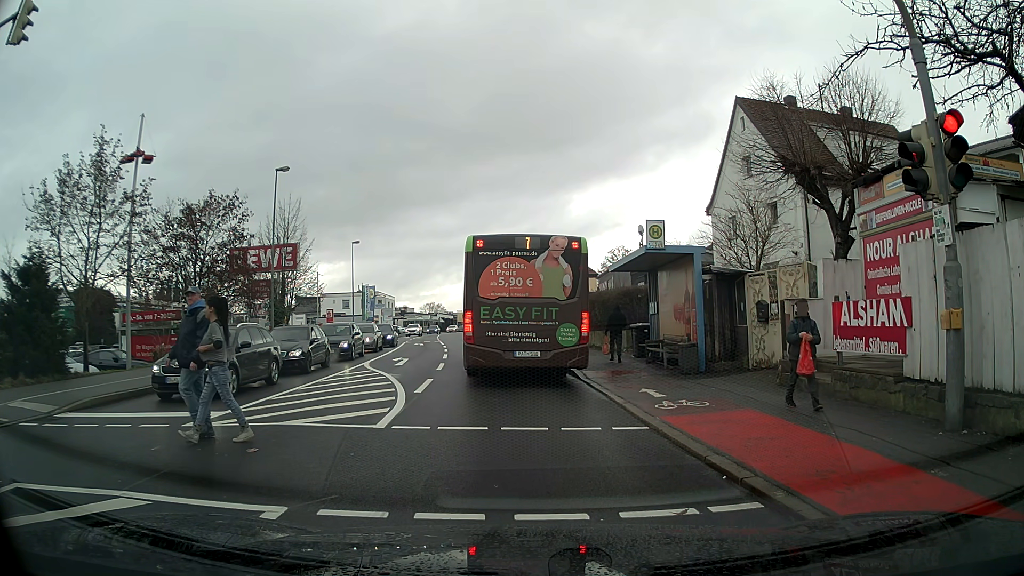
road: tertiary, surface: asphalt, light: Day
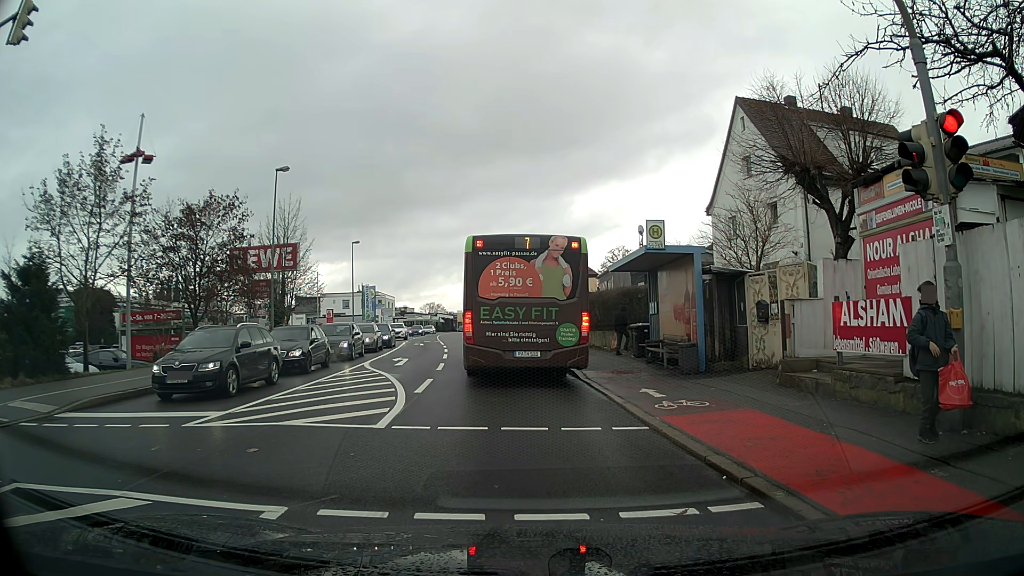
(0.0, 0.0) m; 0°
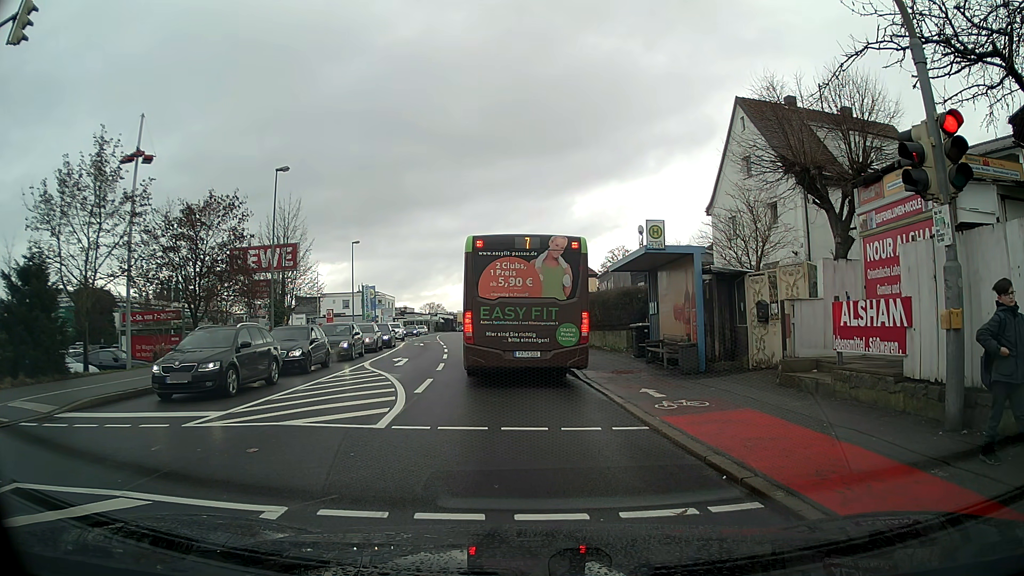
(0.0, 0.0) m; 0°
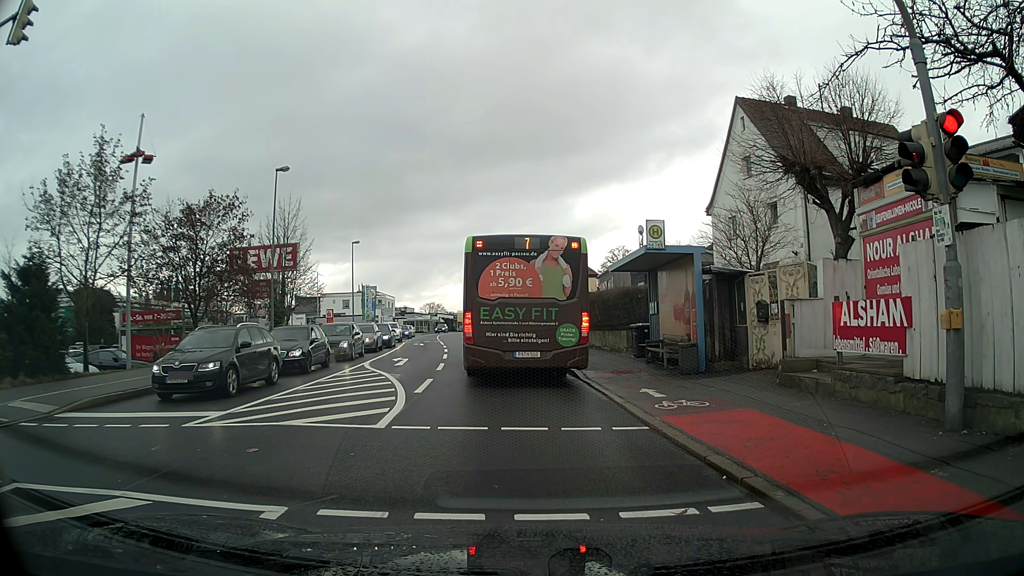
(0.0, 0.0) m; 0°
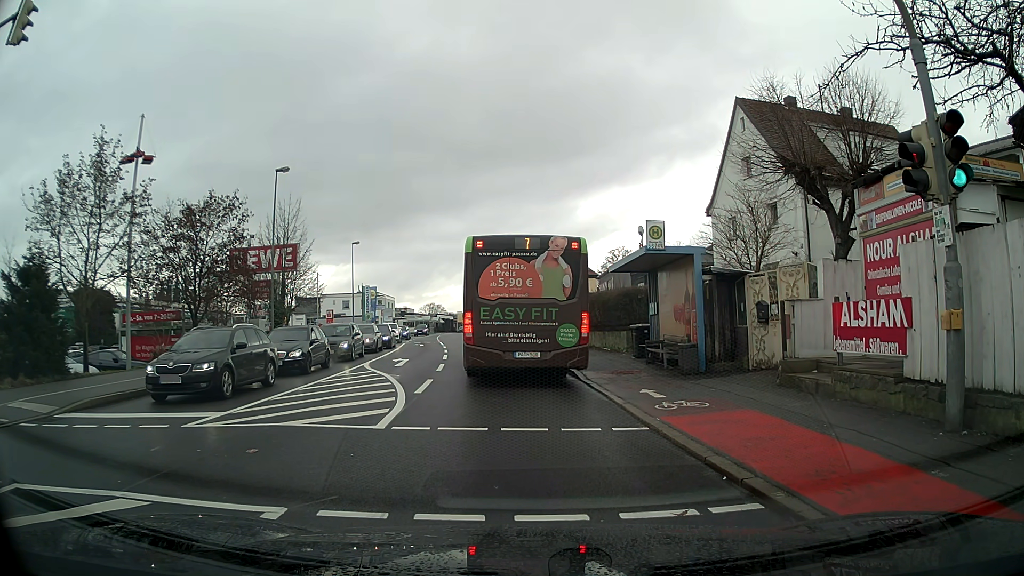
(0.0, 0.0) m; 0°
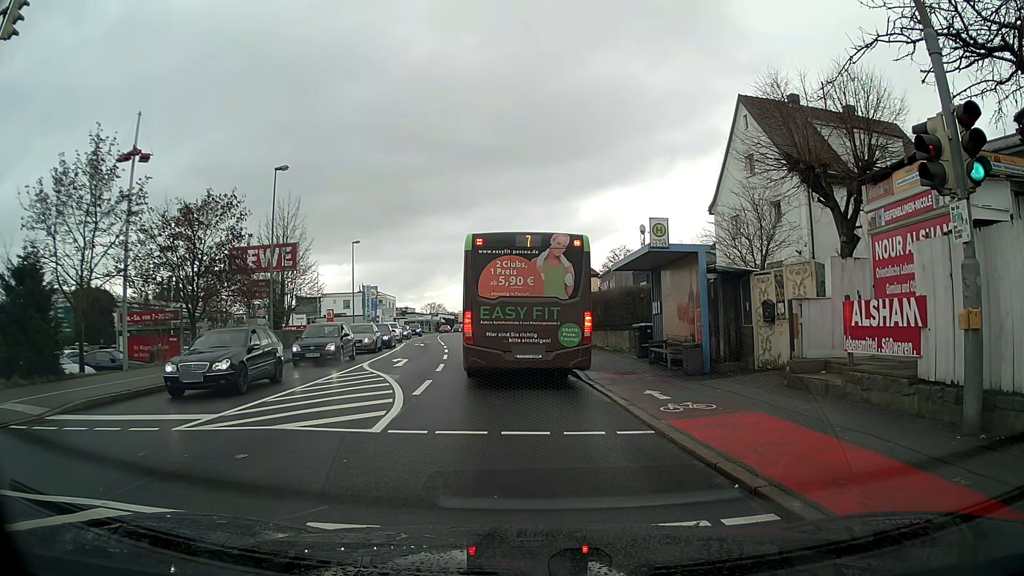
(0.0, +0.4) m; 0°
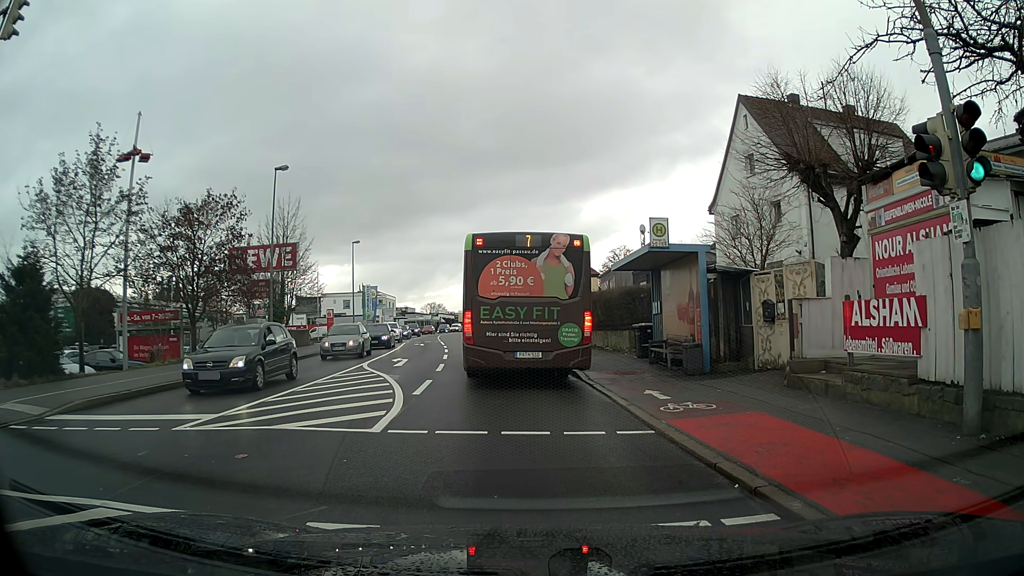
(0.0, 0.0) m; 0°
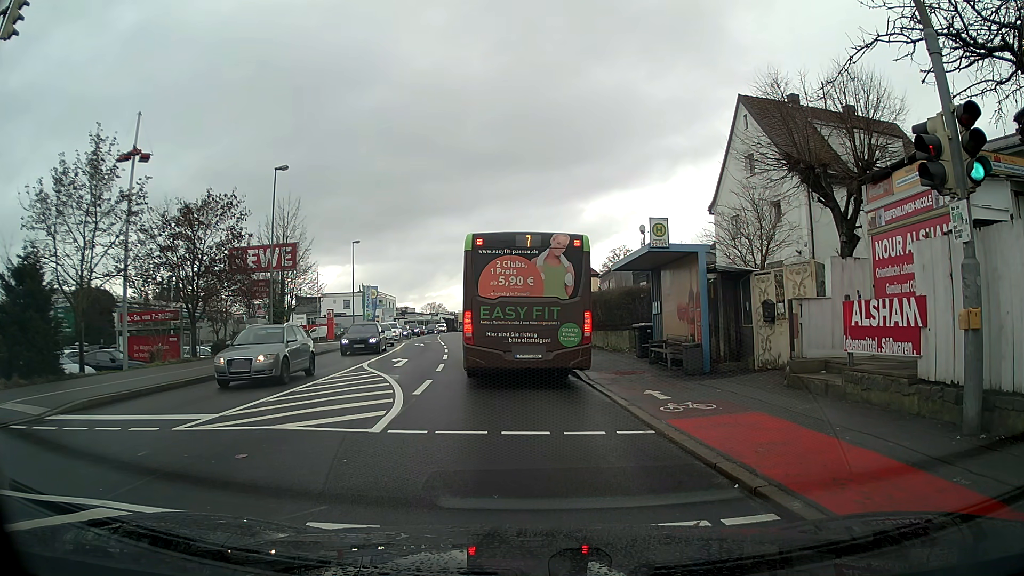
(0.0, 0.0) m; 0°
(0, +10) (-1, +20) (-3, +30) (-4, +40) (-6, +50) (-8, +59) (-9, +69) (-11, +79) (-12, +89) (-13, +99) m
